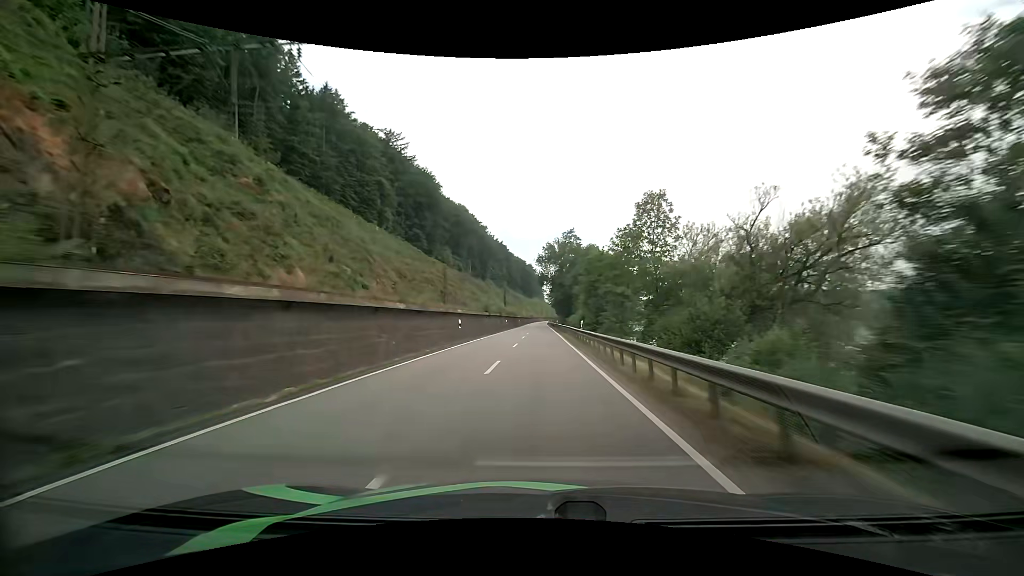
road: primary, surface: asphalt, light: Day
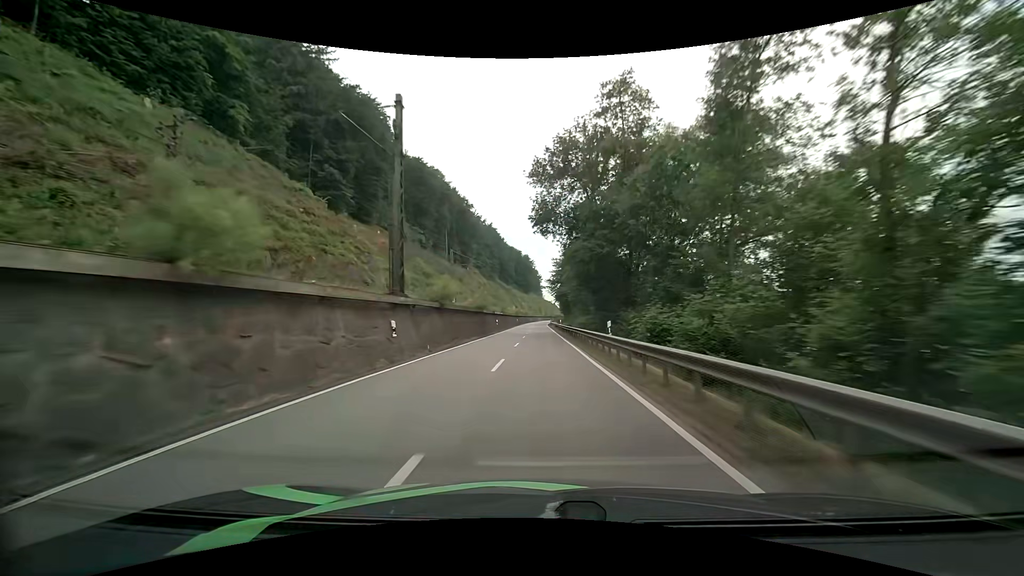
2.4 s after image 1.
(-0.6, +59.1) m; 0°
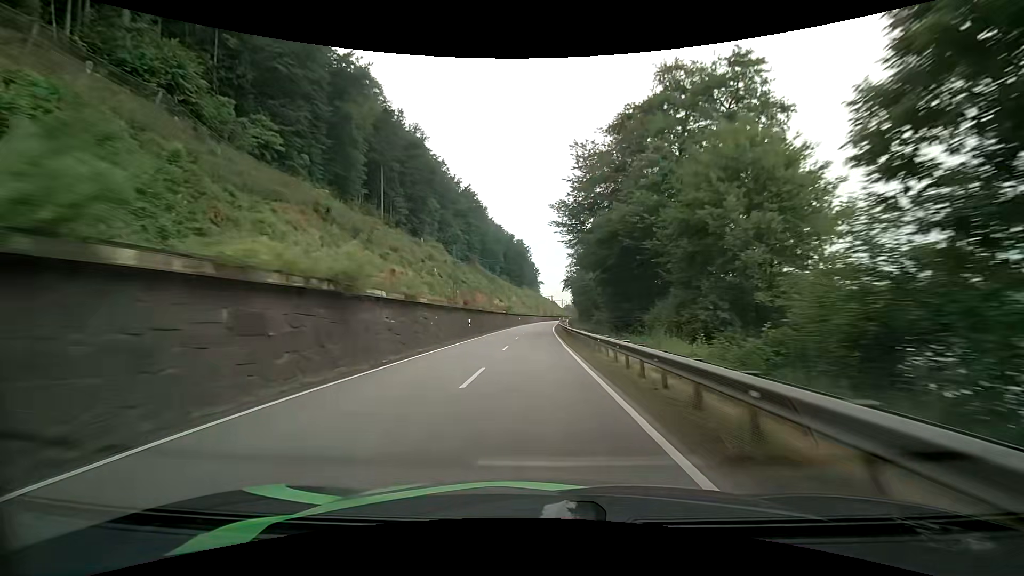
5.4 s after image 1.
(+0.2, +74.8) m; 0°
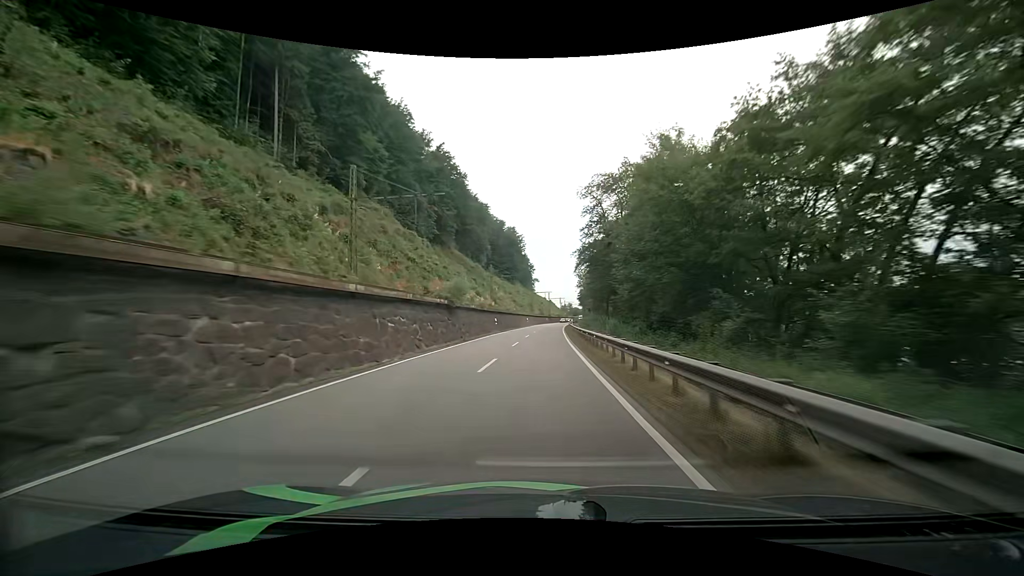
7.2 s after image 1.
(+0.1, +45.0) m; +1°
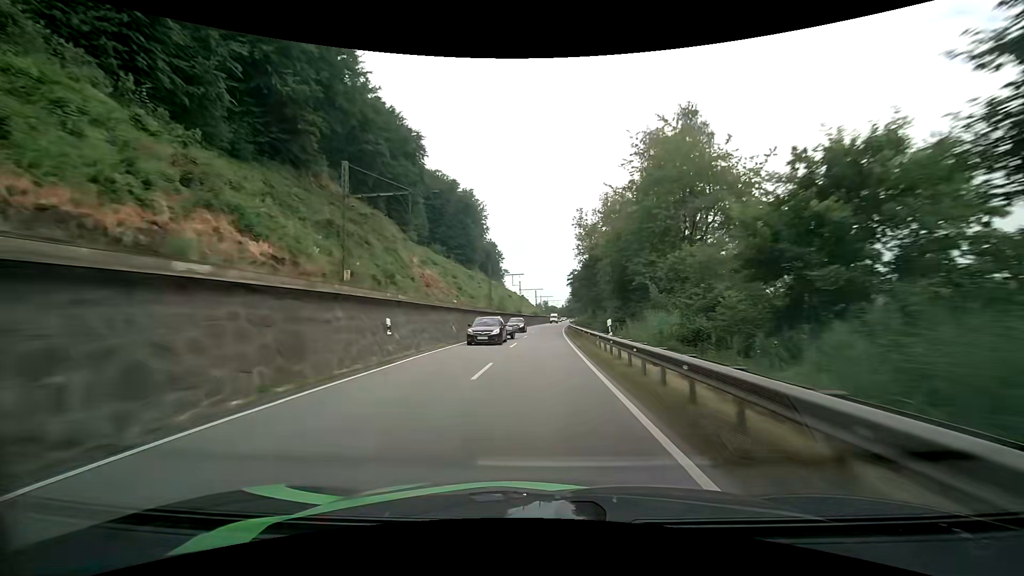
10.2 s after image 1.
(+1.9, +73.1) m; +3°
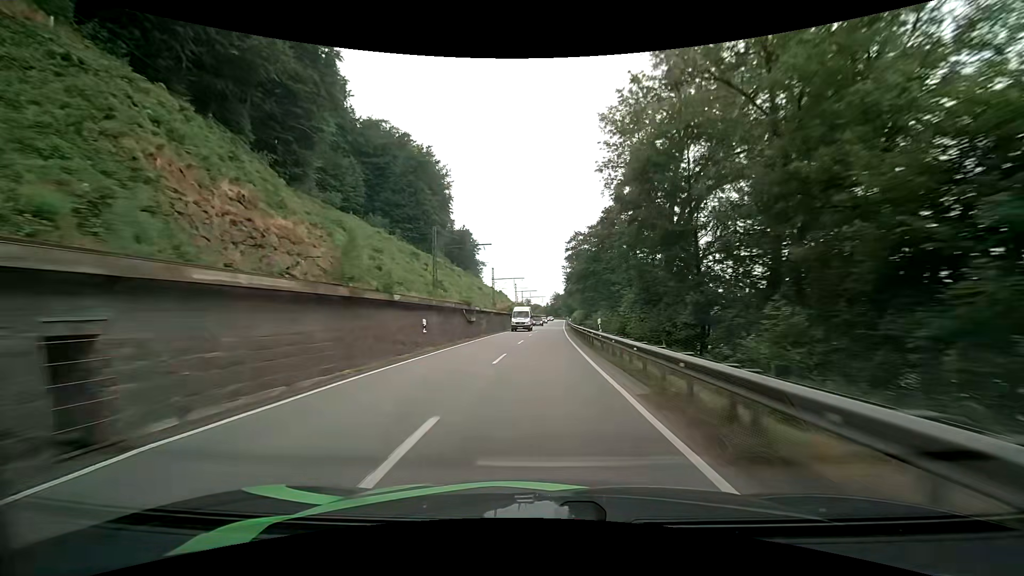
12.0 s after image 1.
(+0.7, +43.7) m; +2°
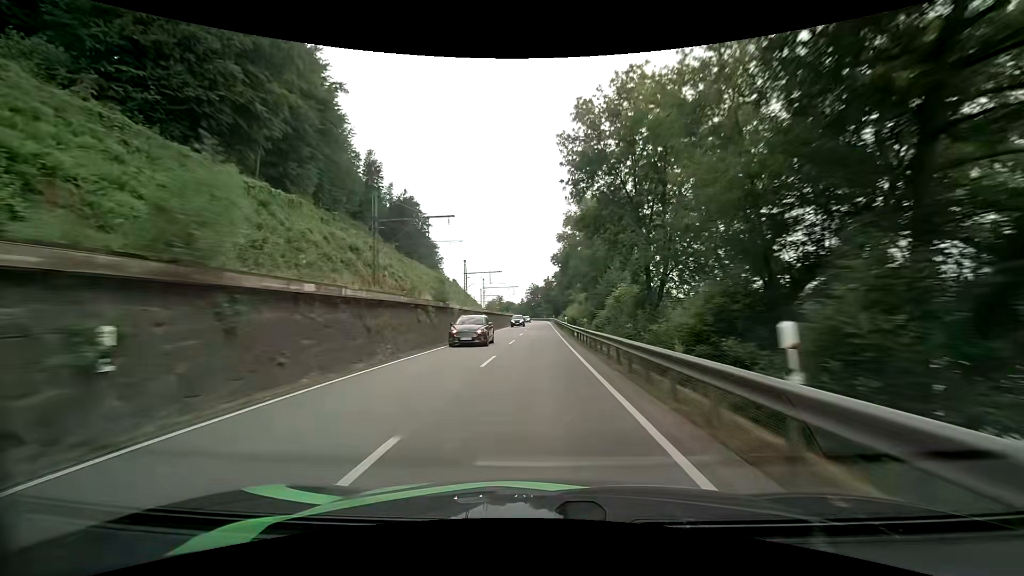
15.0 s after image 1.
(+2.4, +72.6) m; +3°
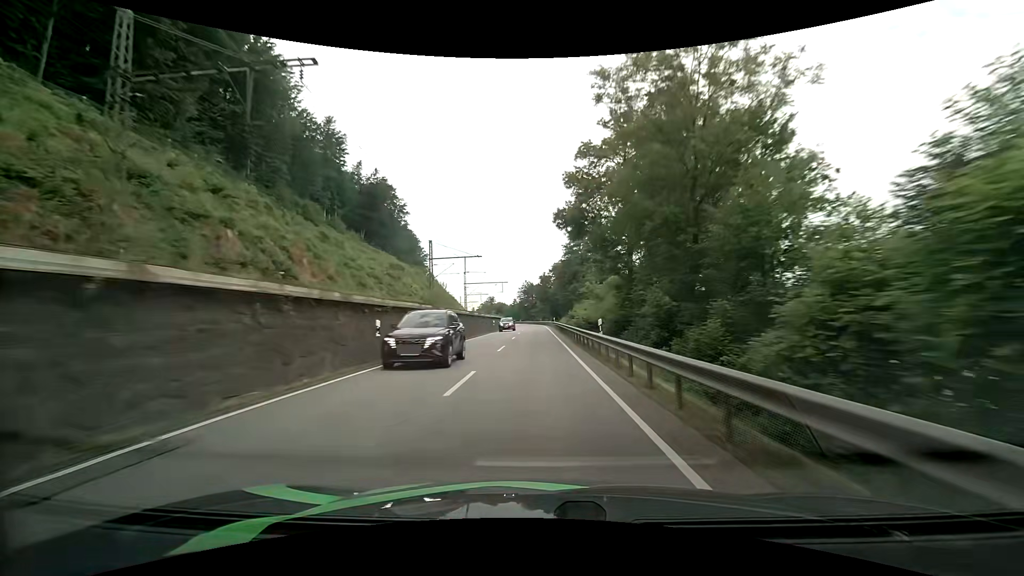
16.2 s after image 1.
(+0.1, +28.7) m; +1°
(0, +10) (0, +20) (0, +30) (0, +40) (0, +50) (0, +60) (0, +70) (-1, +80) (-1, +90) (-2, +100) m
